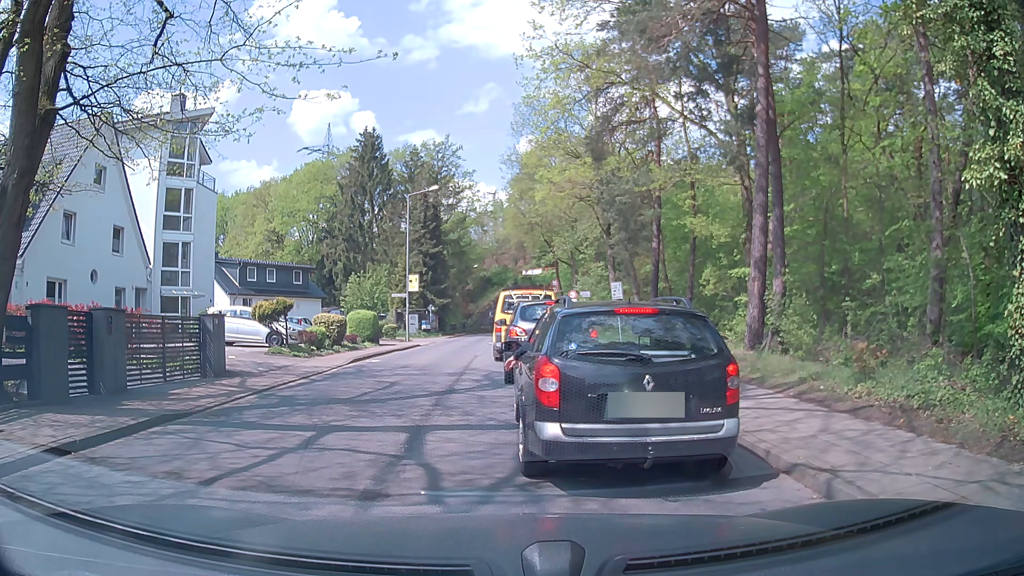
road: tertiary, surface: asphalt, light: Day
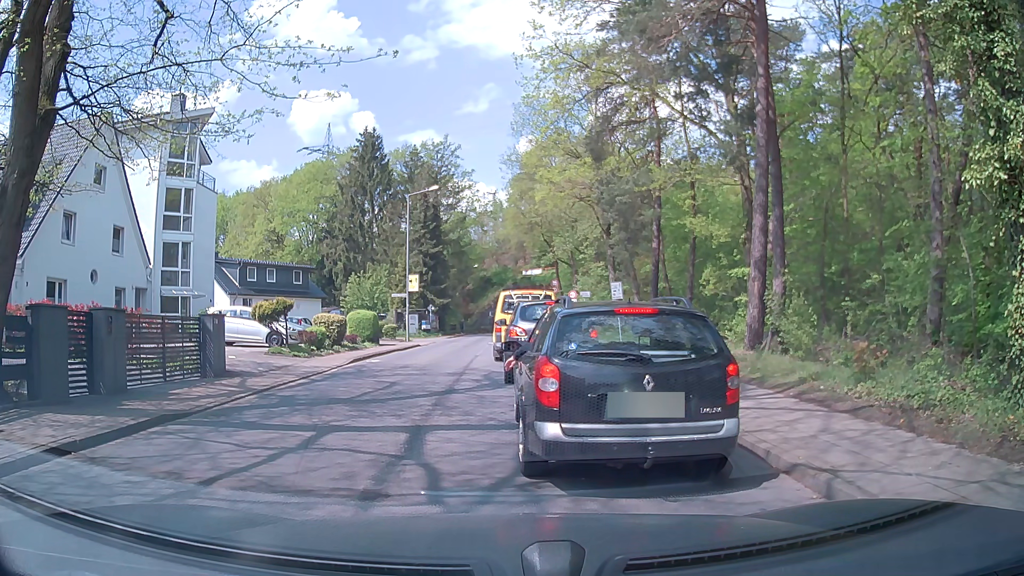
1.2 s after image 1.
(0.0, 0.0) m; 0°
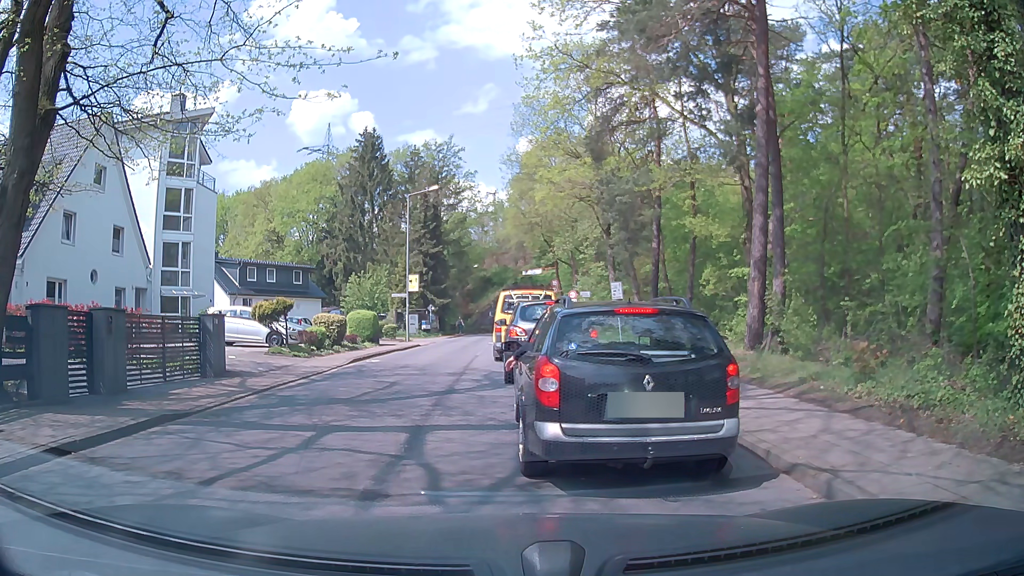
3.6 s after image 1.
(0.0, 0.0) m; 0°
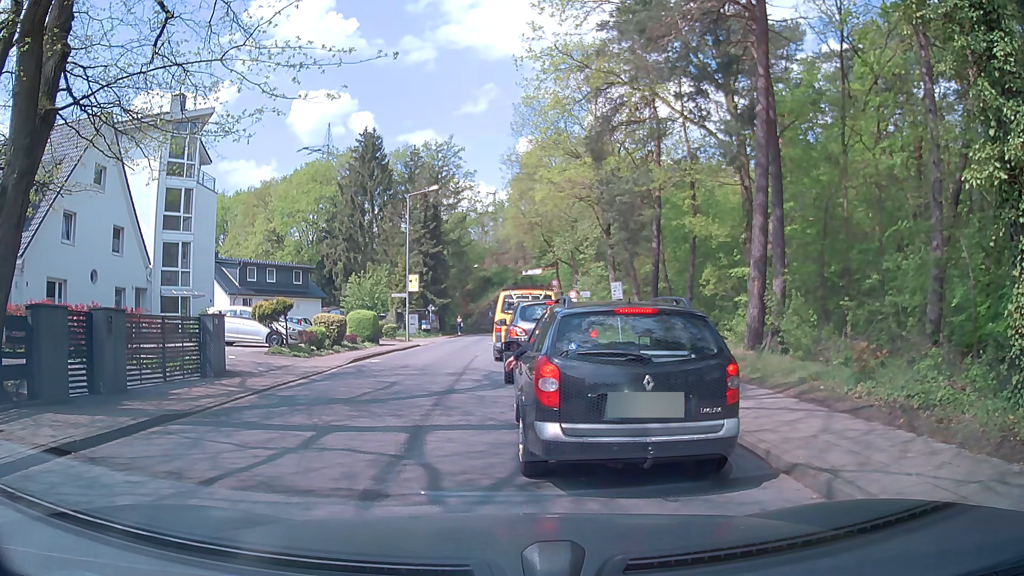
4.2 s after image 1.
(0.0, 0.0) m; 0°
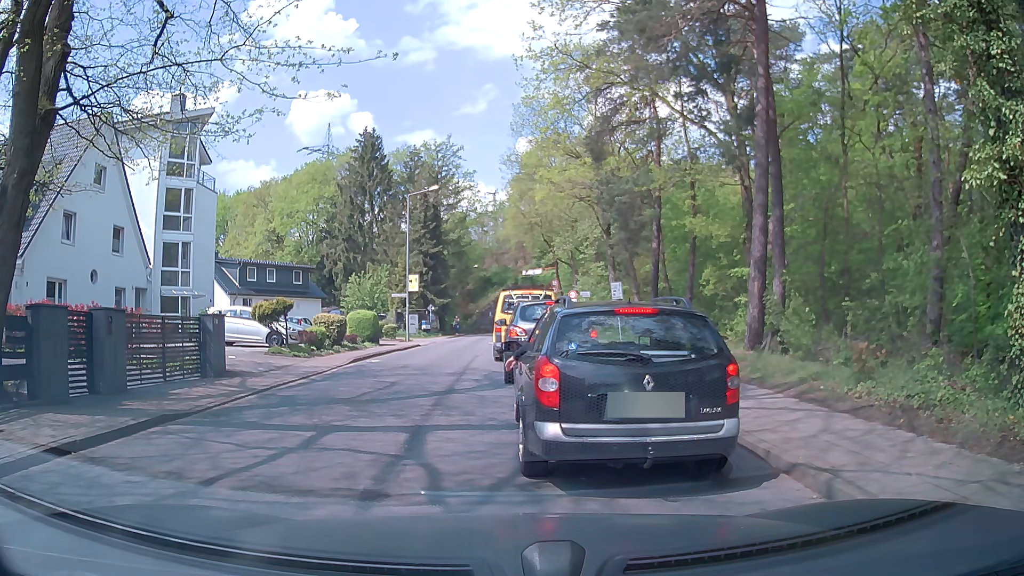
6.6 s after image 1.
(0.0, 0.0) m; 0°
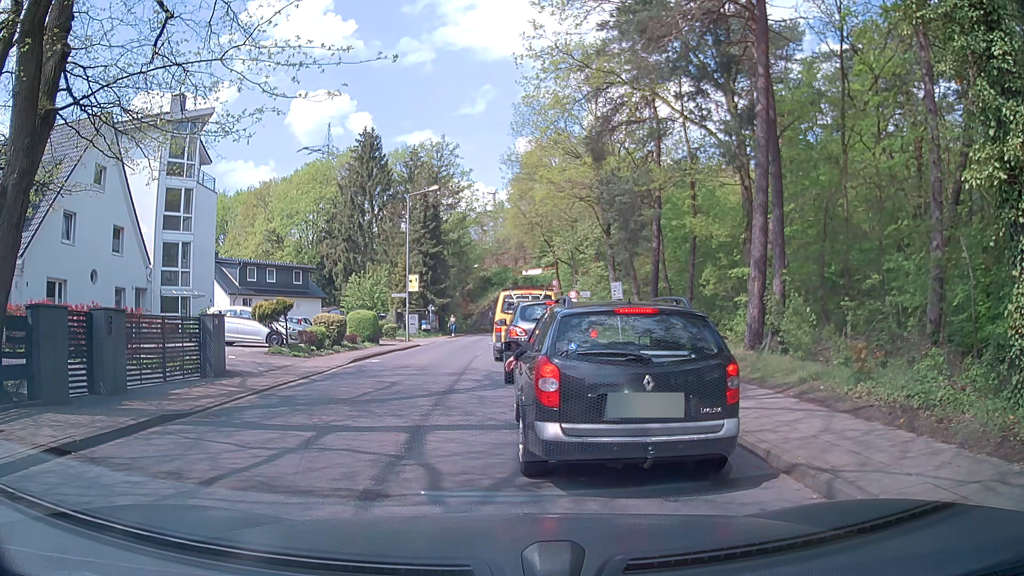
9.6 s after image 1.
(0.0, 0.0) m; 0°
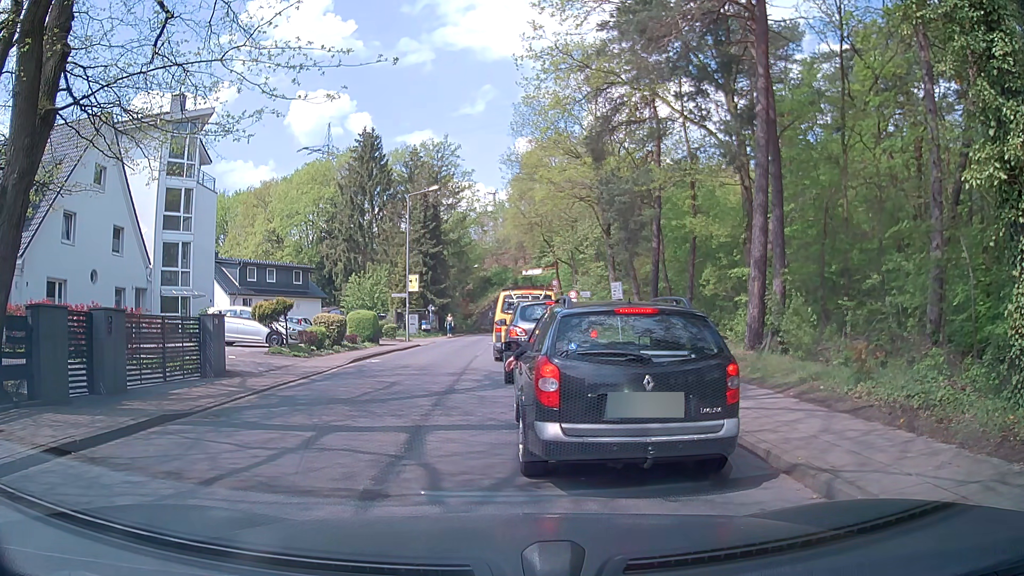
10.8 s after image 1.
(0.0, 0.0) m; 0°
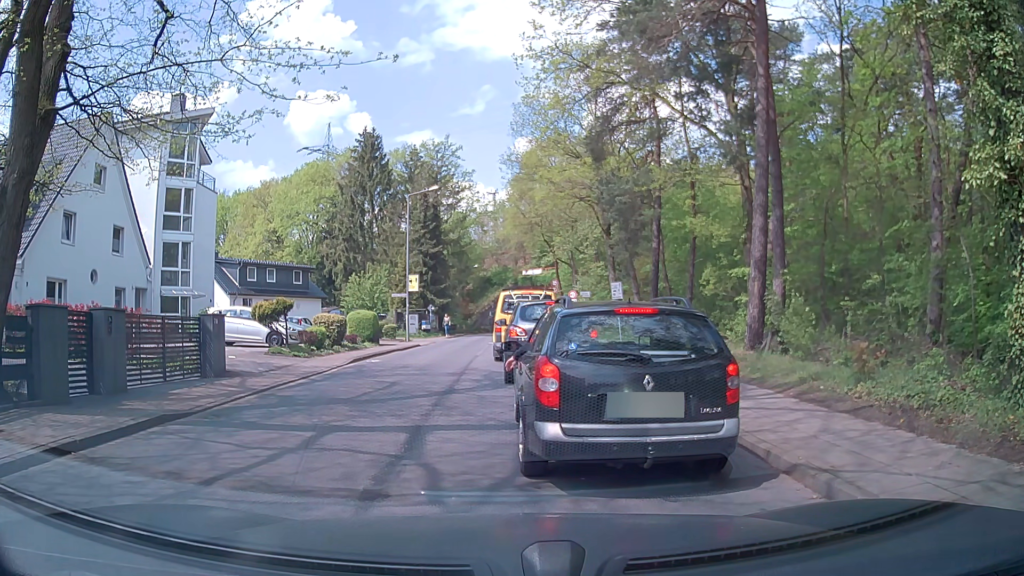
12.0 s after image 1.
(0.0, 0.0) m; 0°
